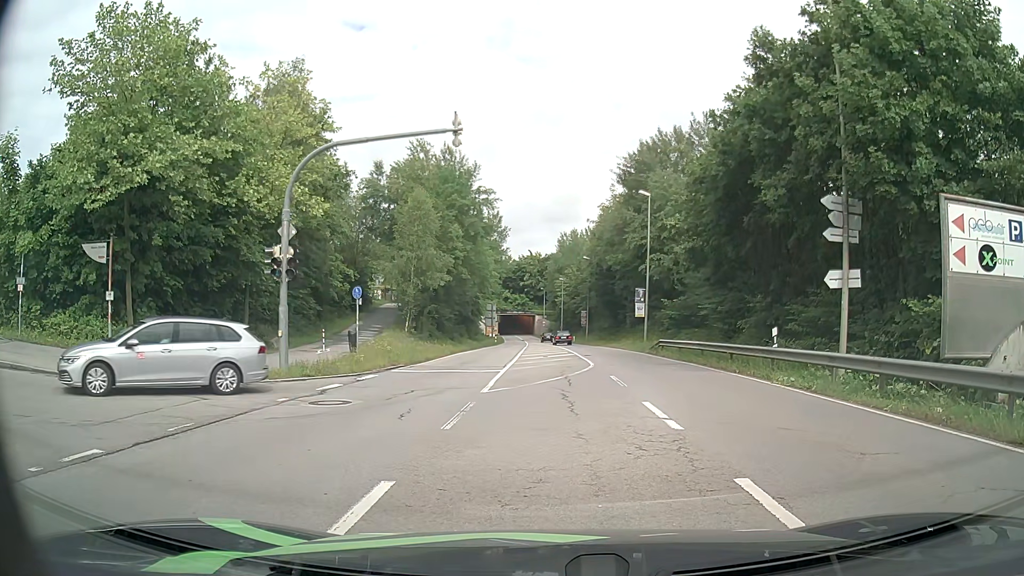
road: secondary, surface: asphalt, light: Day
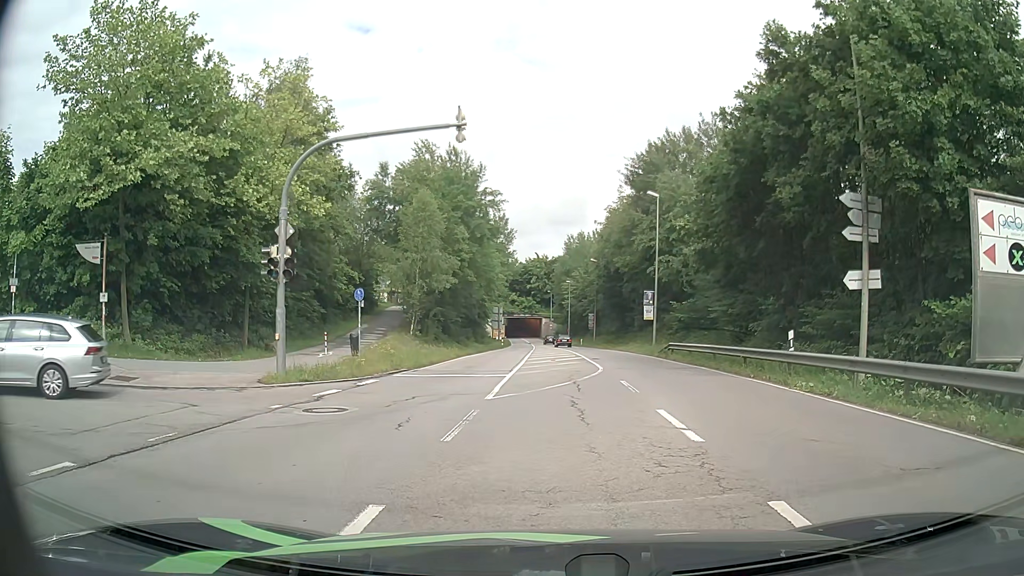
(0.0, +0.8) m; -3°
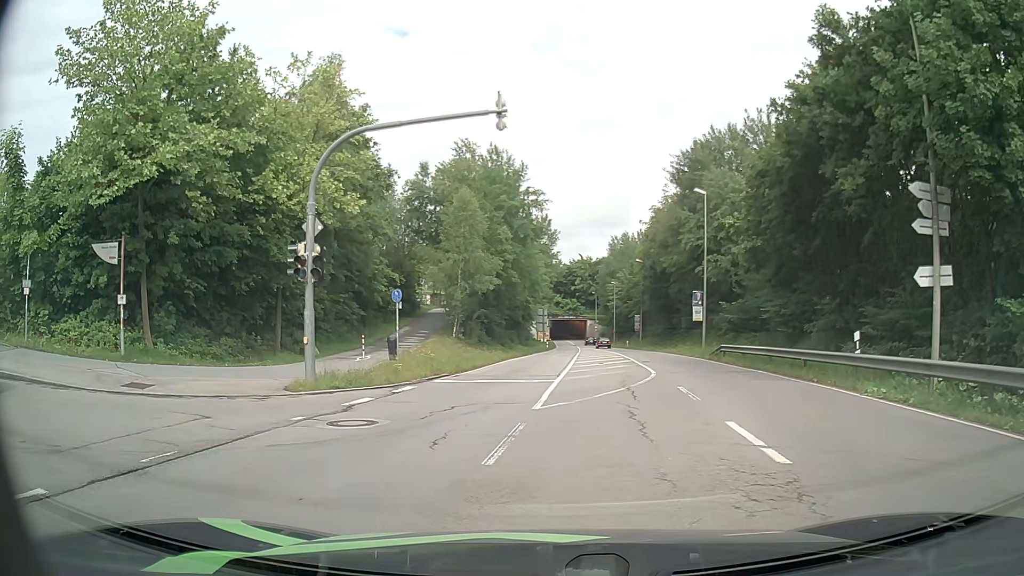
(0.0, +1.3) m; -2°
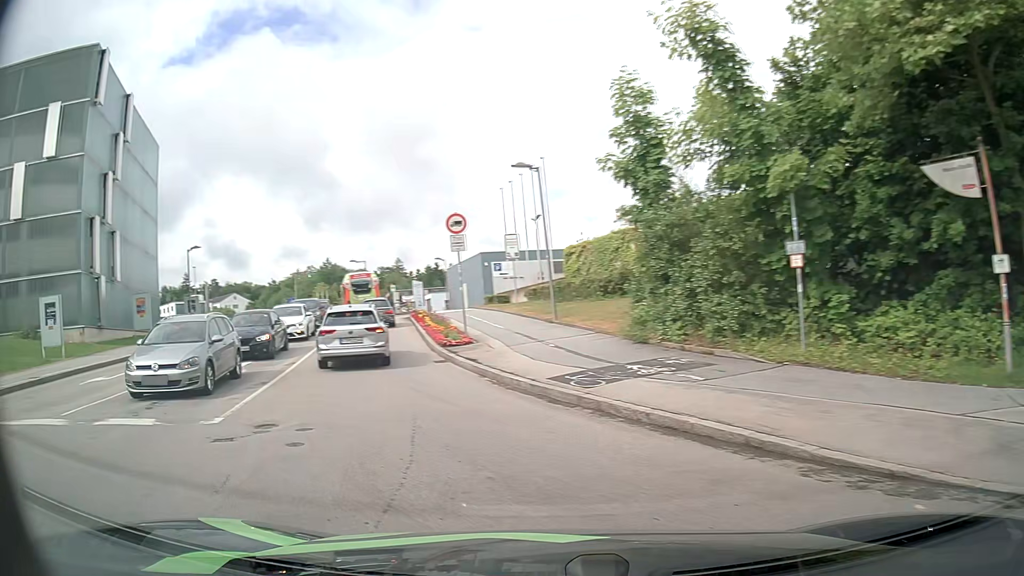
(-5.4, +8.3) m; -67°
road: residential
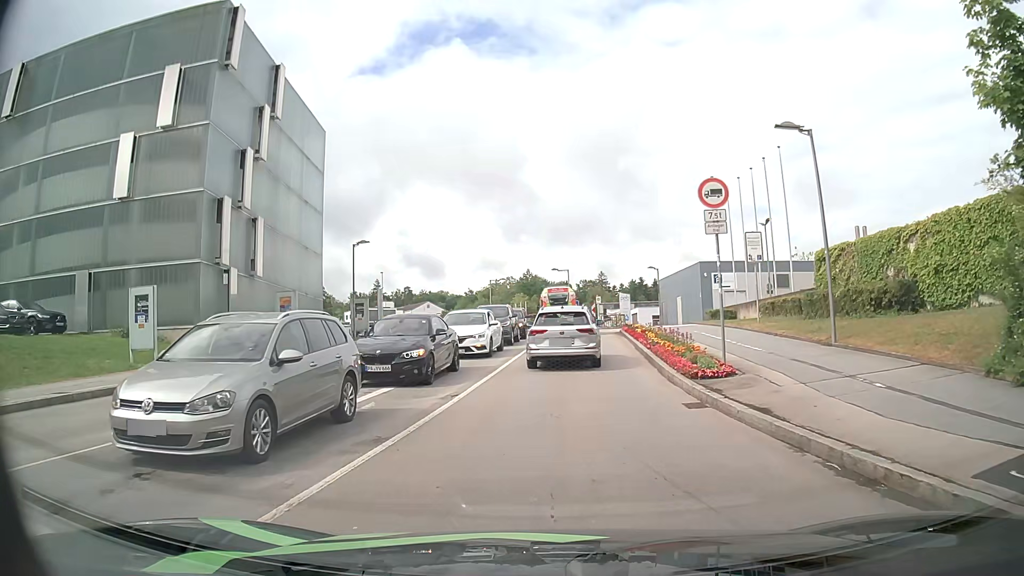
(-1.5, +6.2) m; -19°
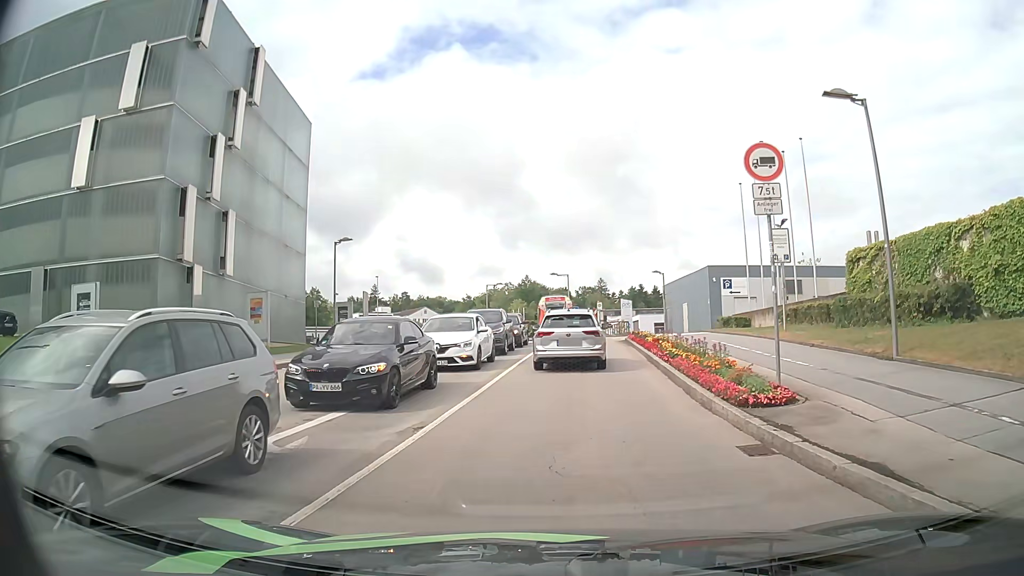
(0.0, +3.1) m; -1°
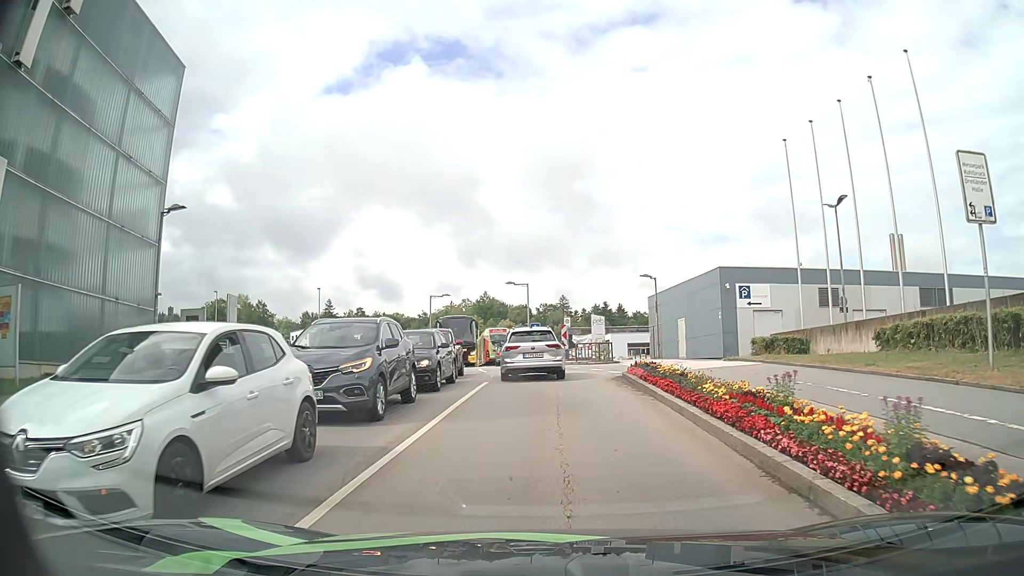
(+0.5, +13.2) m; +3°
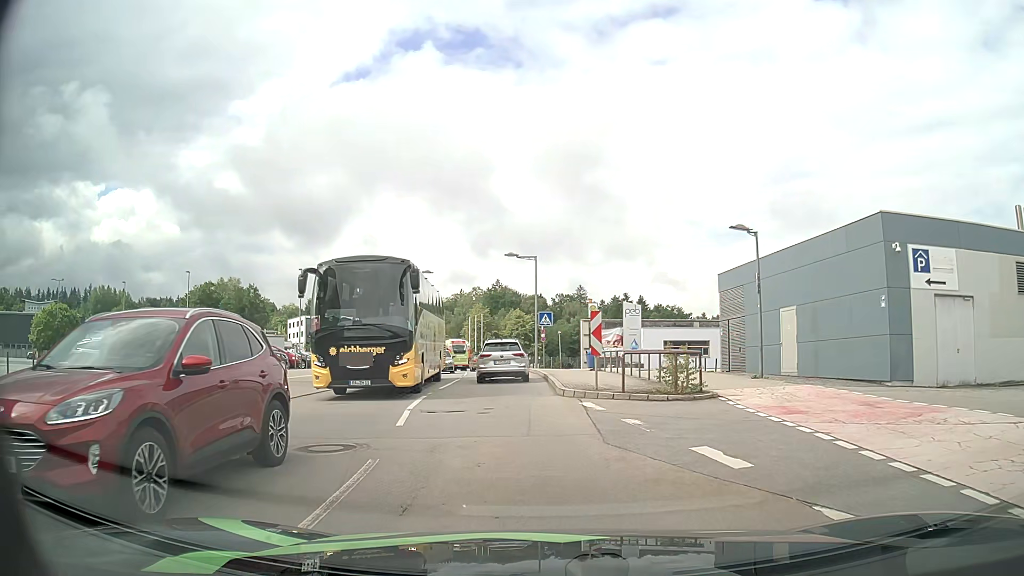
(+0.3, +17.0) m; -1°
(-1, +10) (-1, +20) (-2, +30) (-3, +40) (-4, +50) (-6, +60) (-8, +69) (-11, +79) (-14, +88) (-18, +98) m
